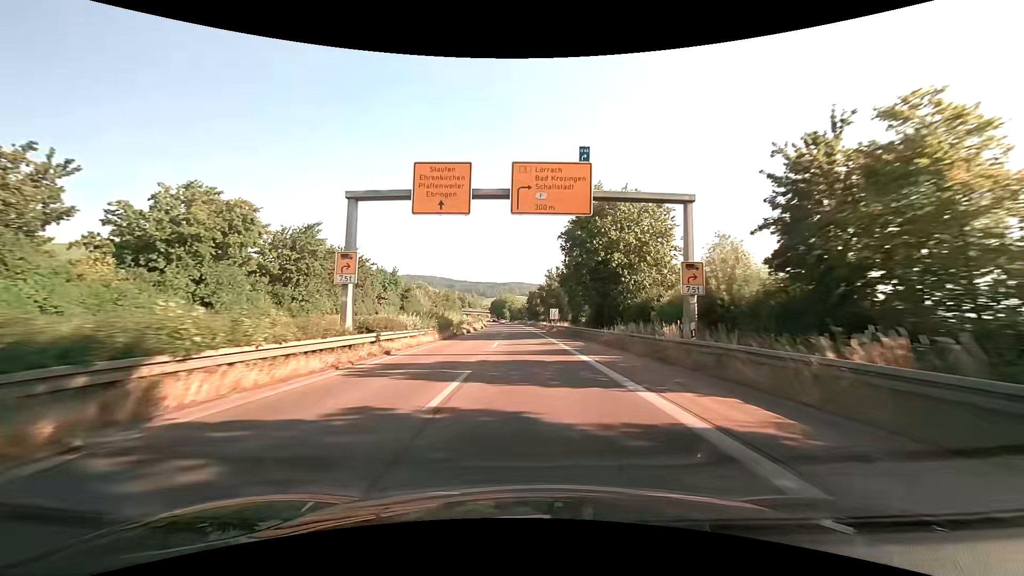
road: trunk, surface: asphalt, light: Day
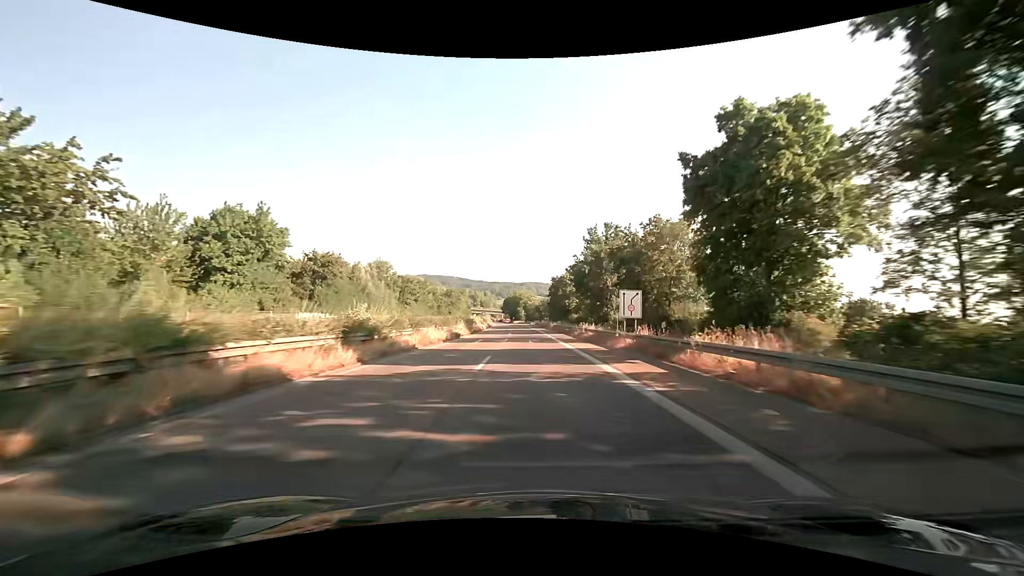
(-0.9, +48.1) m; -2°
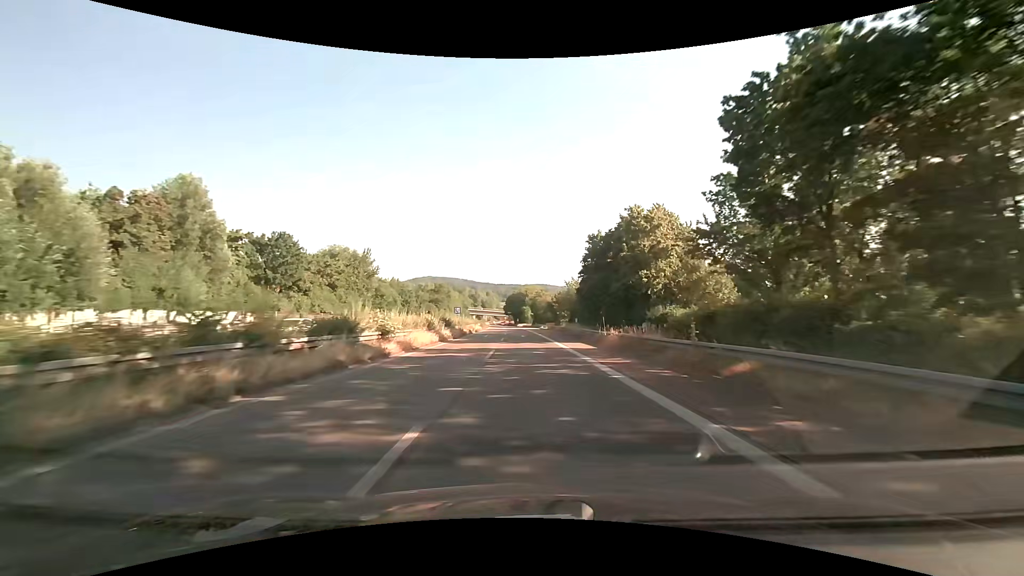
(-0.4, +49.0) m; -1°
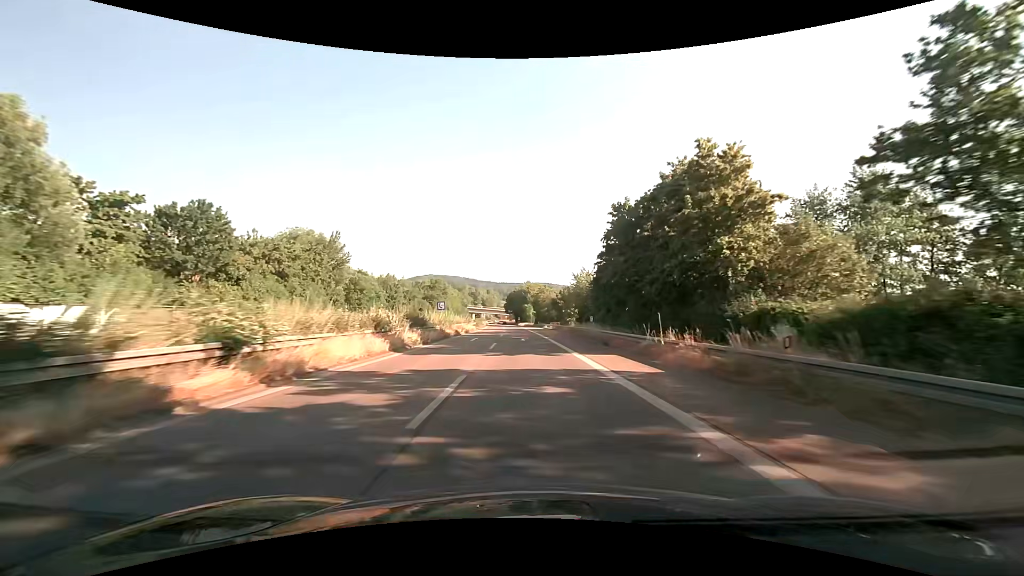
(0.0, +12.3) m; 0°
(0, +10) (0, +20) (0, +30) (-1, +40) (-1, +50) (-1, +60) (-2, +70) (-2, +80) (-3, +90) (-3, +100) m
